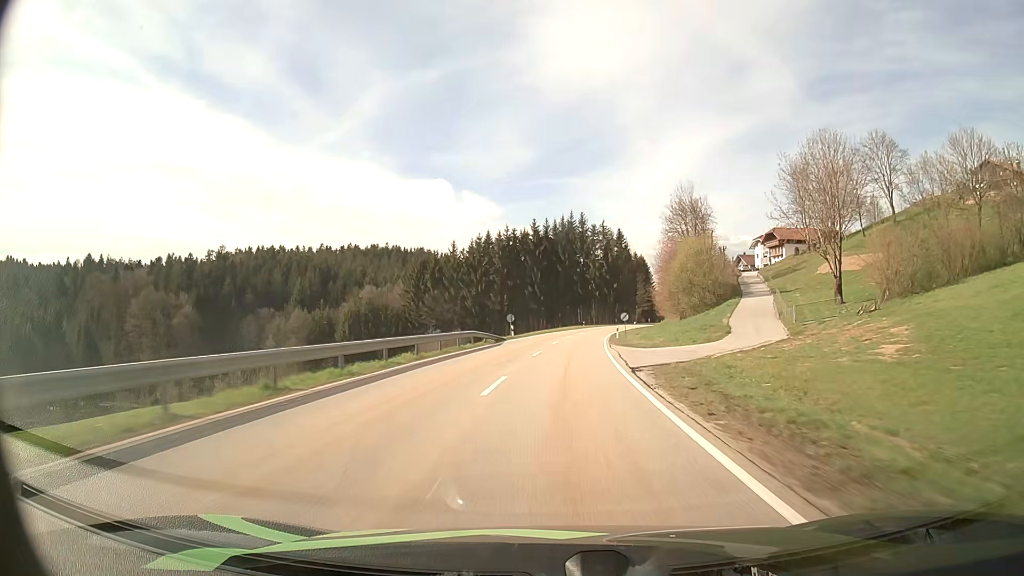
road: secondary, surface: asphalt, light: Day
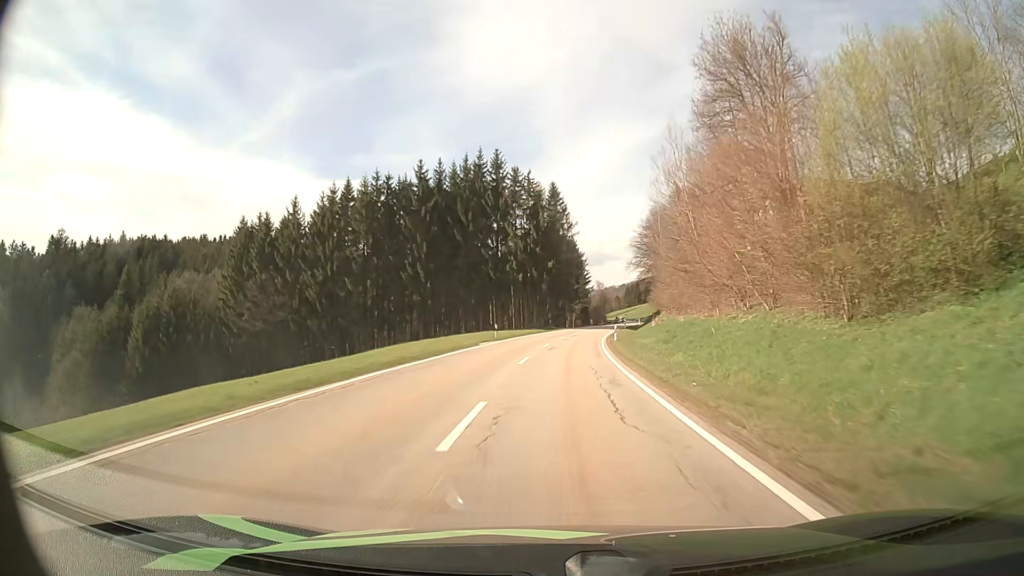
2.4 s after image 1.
(+3.6, +59.0) m; +7°
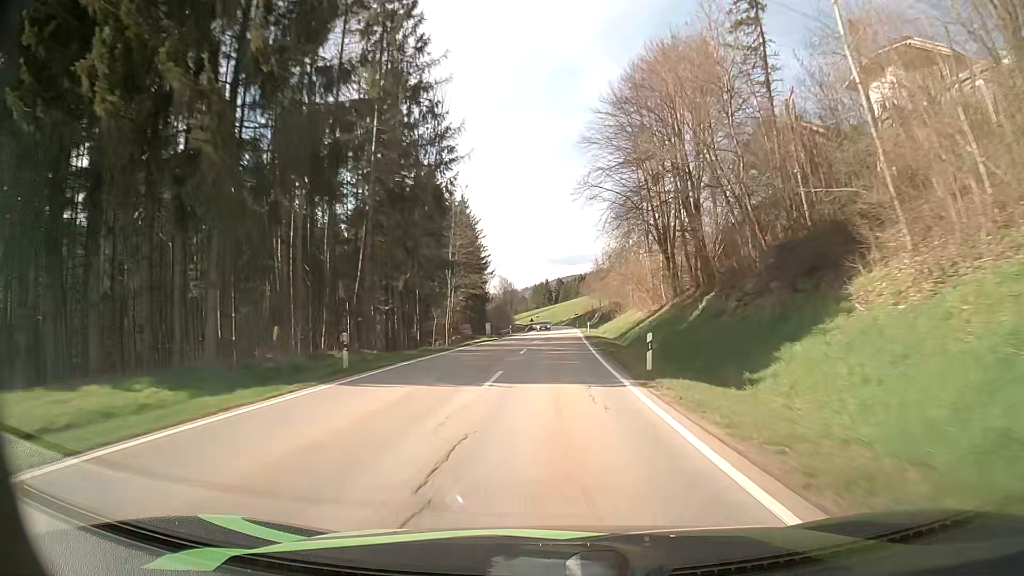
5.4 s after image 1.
(+5.4, +74.6) m; +8°
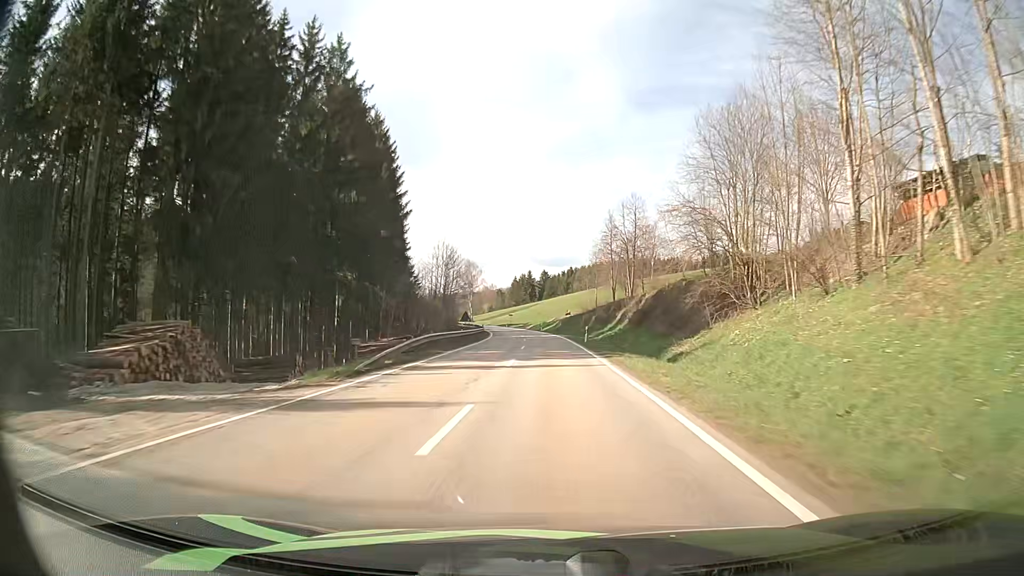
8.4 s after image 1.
(+1.8, +74.3) m; +1°
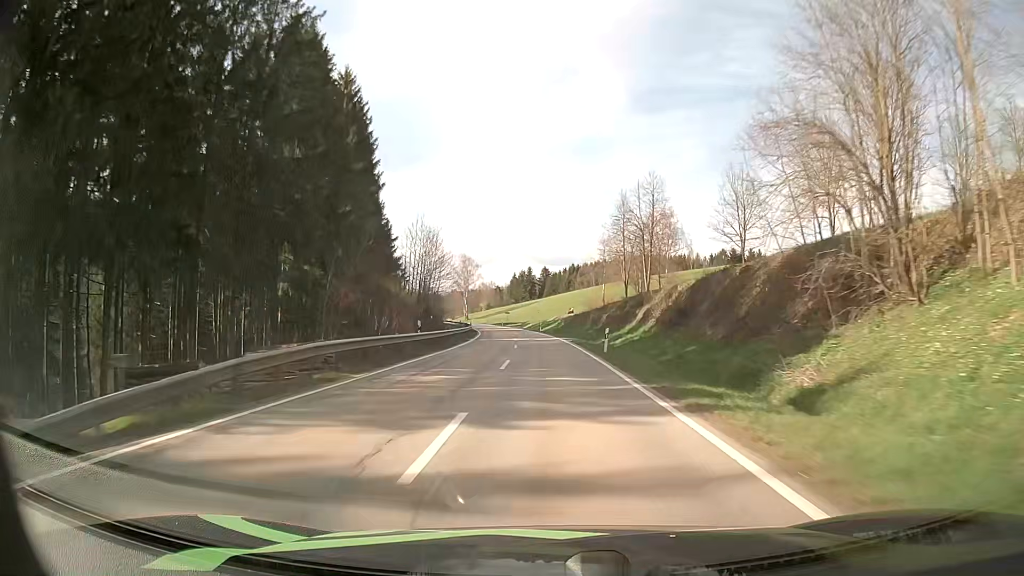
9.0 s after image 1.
(0.0, +14.8) m; 0°
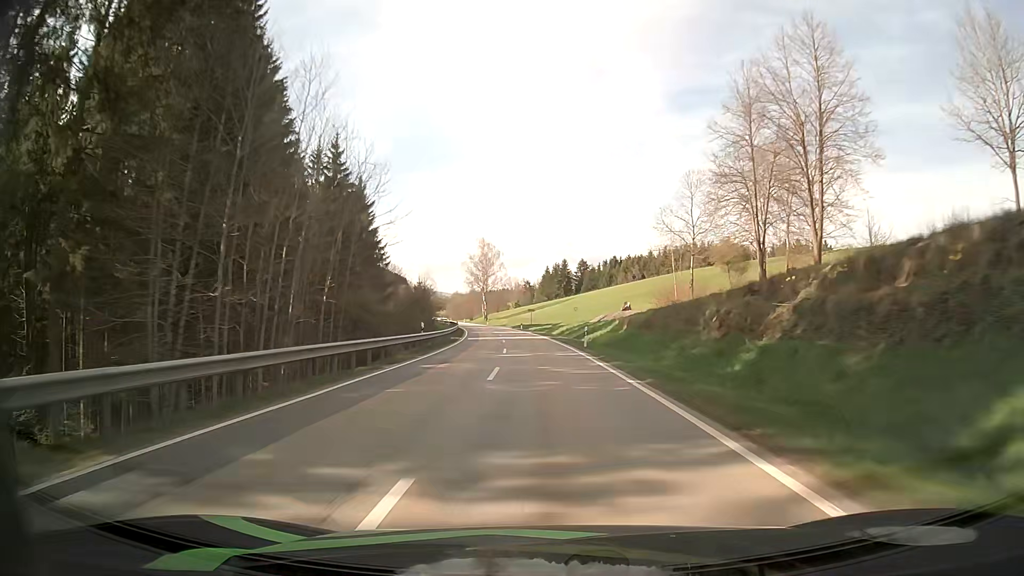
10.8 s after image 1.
(-0.9, +44.3) m; -3°
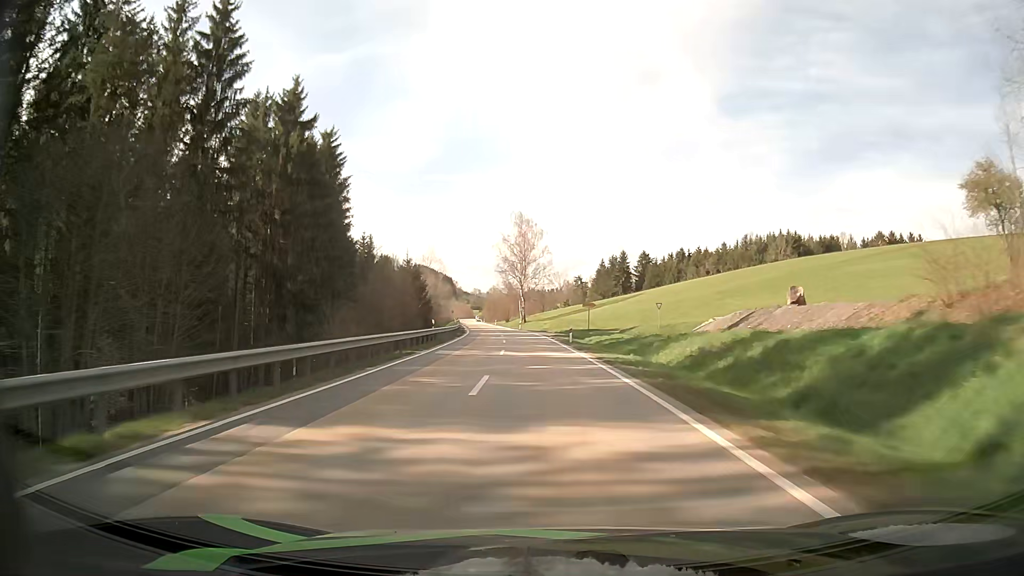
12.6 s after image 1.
(-1.9, +44.6) m; -4°
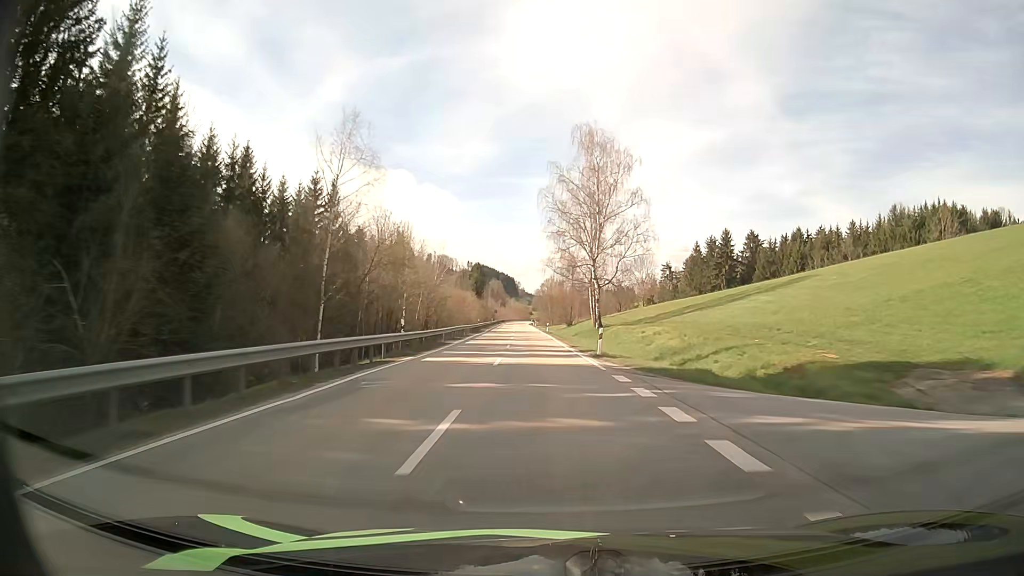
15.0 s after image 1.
(-3.1, +60.4) m; -6°
(0, +10) (0, +20) (-1, +30) (-1, +40) (-2, +50) (-2, +60) (-3, +70) (-3, +80) (-4, +90) (-4, +100) m
